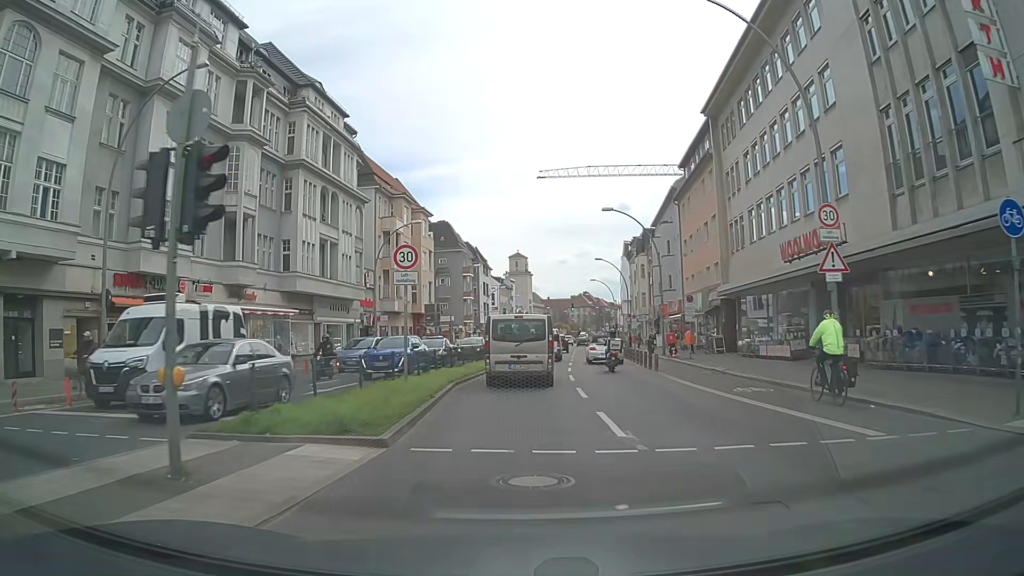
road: primary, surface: asphalt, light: Day
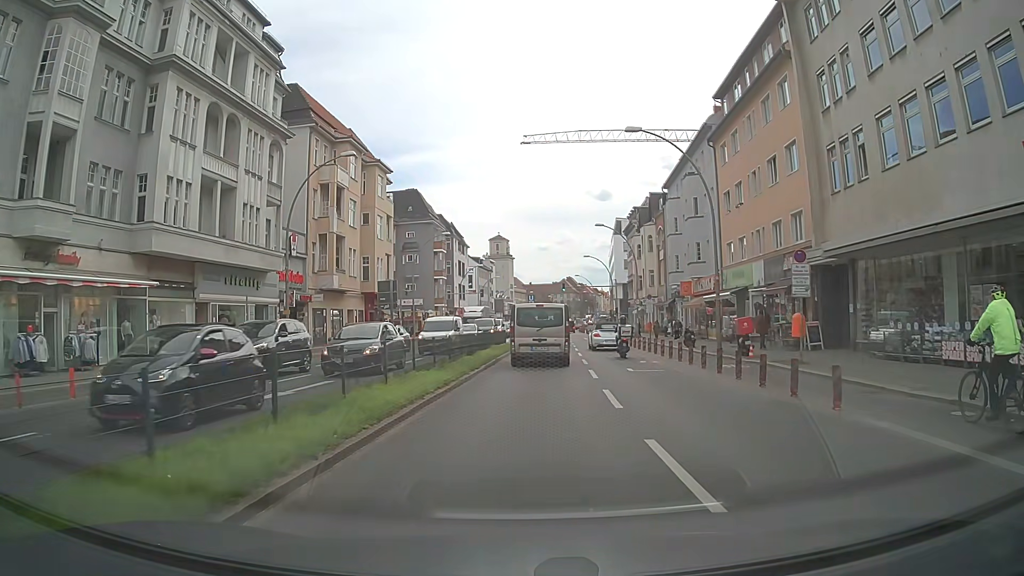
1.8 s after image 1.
(0.0, +16.5) m; +1°
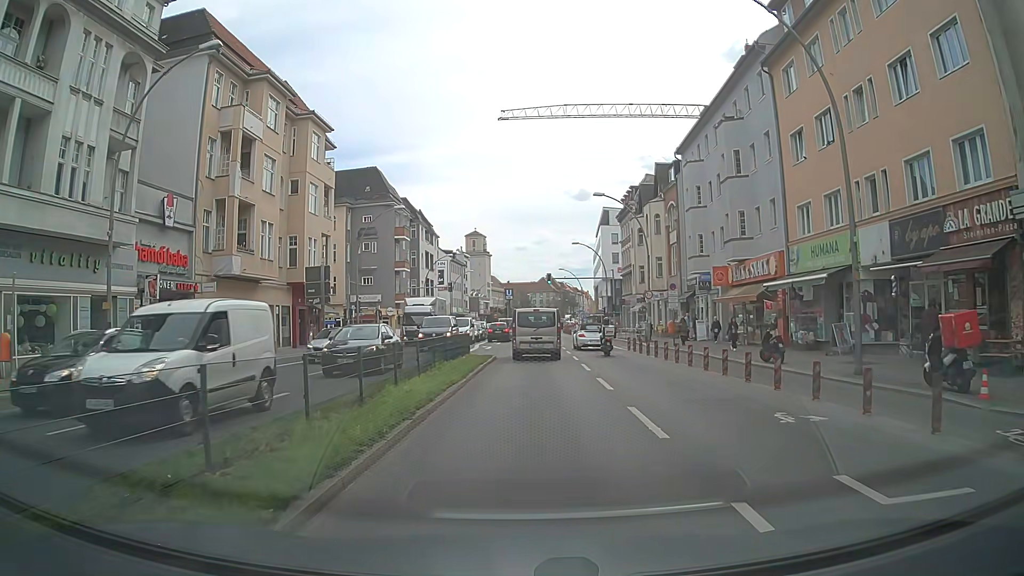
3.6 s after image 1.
(+0.2, +14.7) m; +1°
(0, +10) (0, +20) (+1, +30) (+1, +40) (+2, +50) (+2, +60) (+2, +70) (+3, +80) (+3, +90) (+3, +100) m
